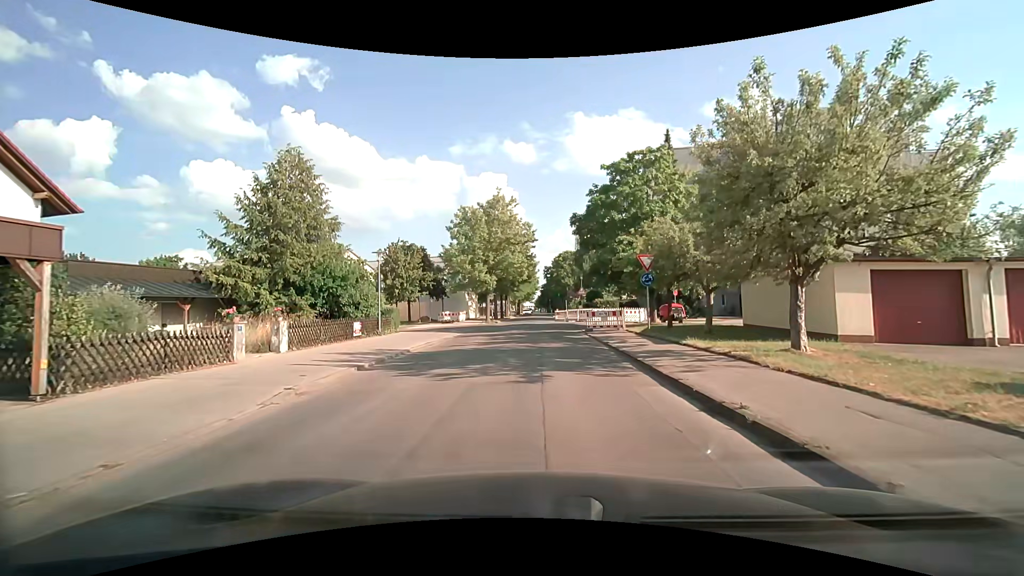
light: Day
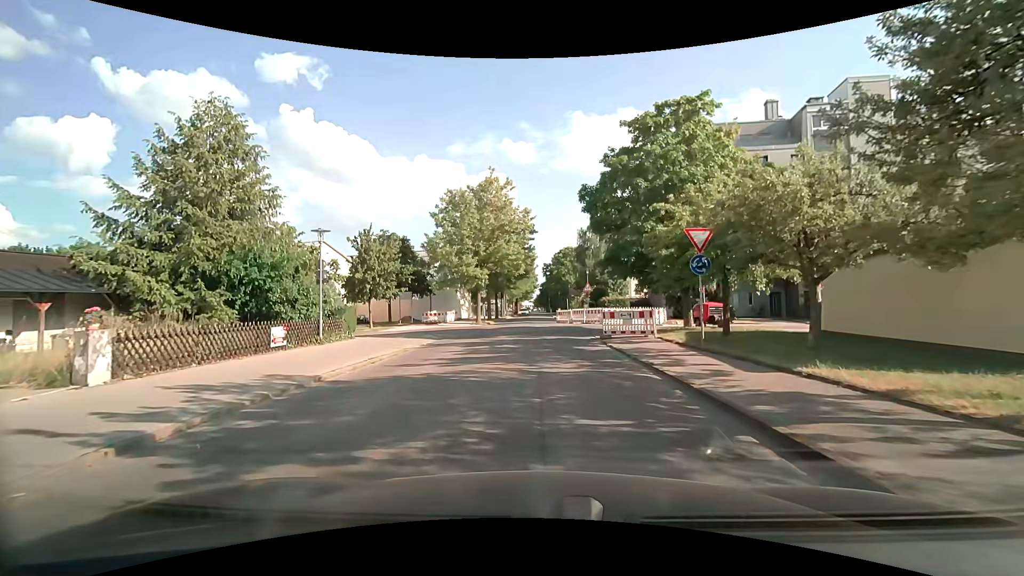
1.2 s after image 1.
(0.0, +7.1) m; 0°
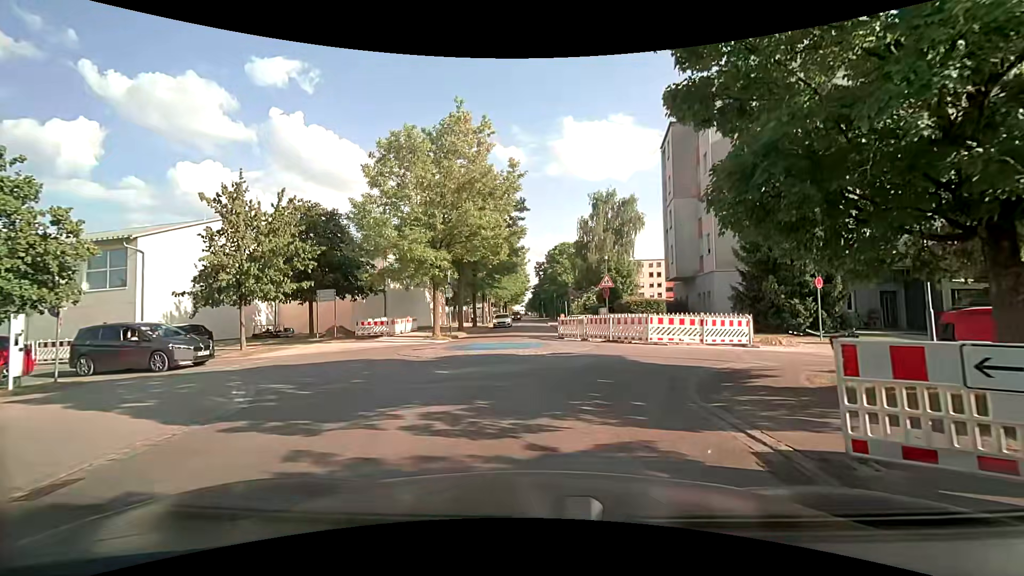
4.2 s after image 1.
(0.0, +15.7) m; +1°
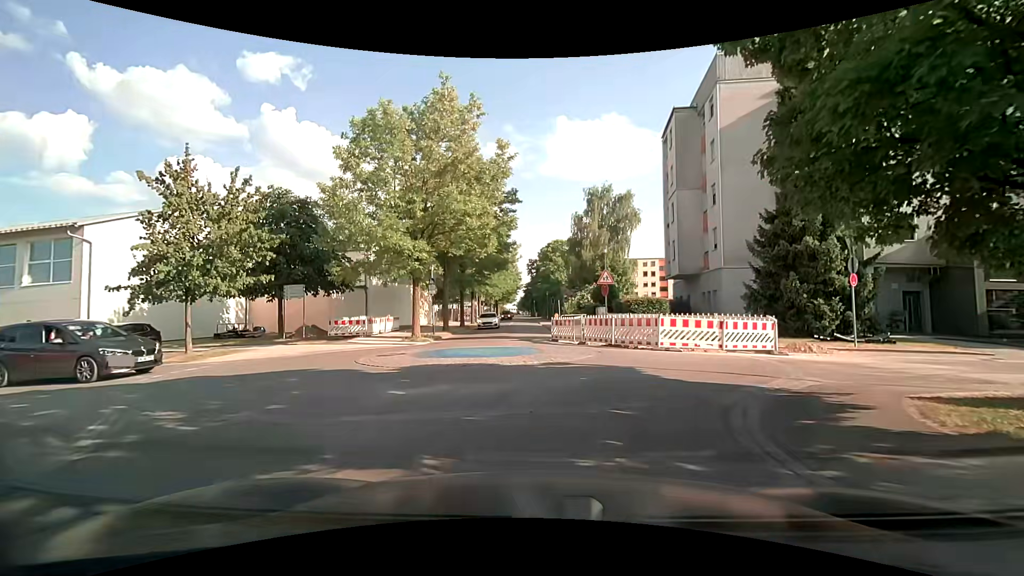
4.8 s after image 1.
(0.0, +2.8) m; 0°
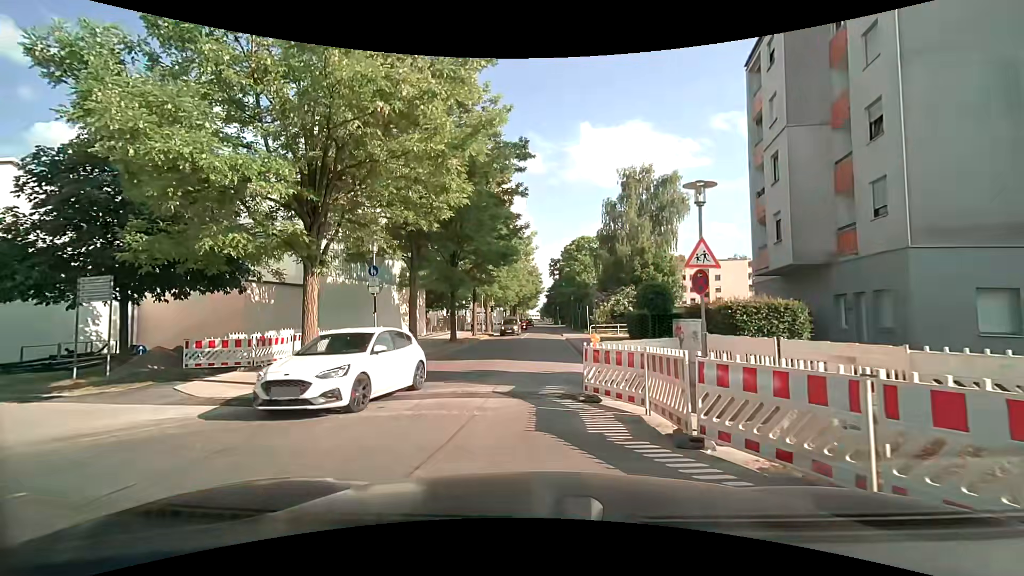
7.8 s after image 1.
(+0.5, +13.2) m; -3°
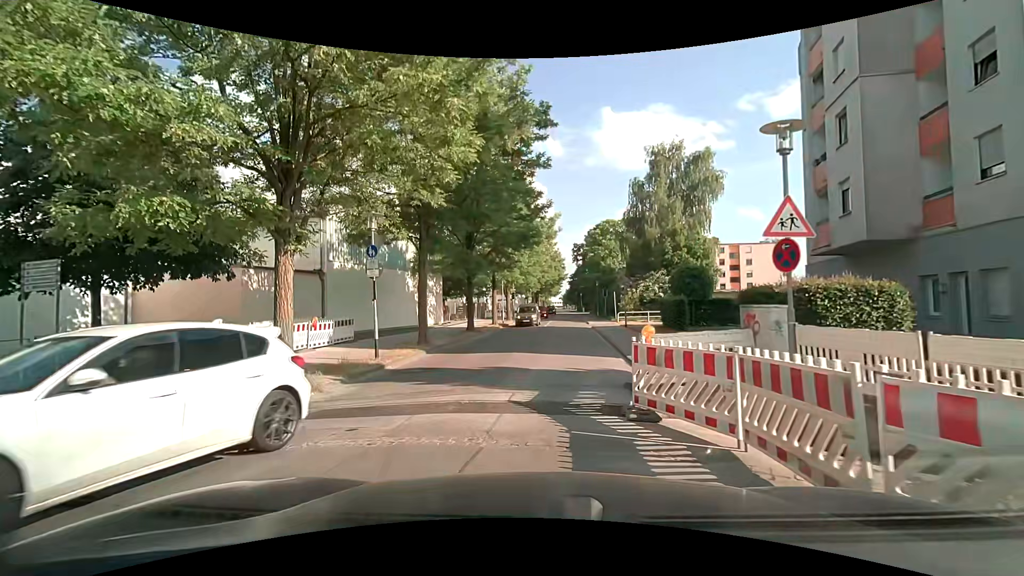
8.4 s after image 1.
(0.0, +2.7) m; -1°
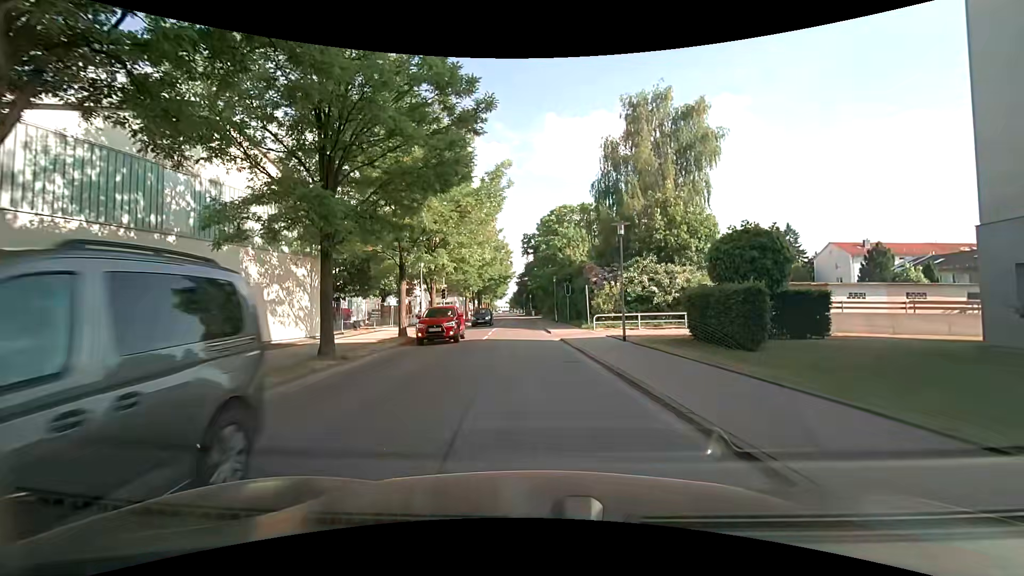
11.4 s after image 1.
(+0.2, +15.2) m; +5°
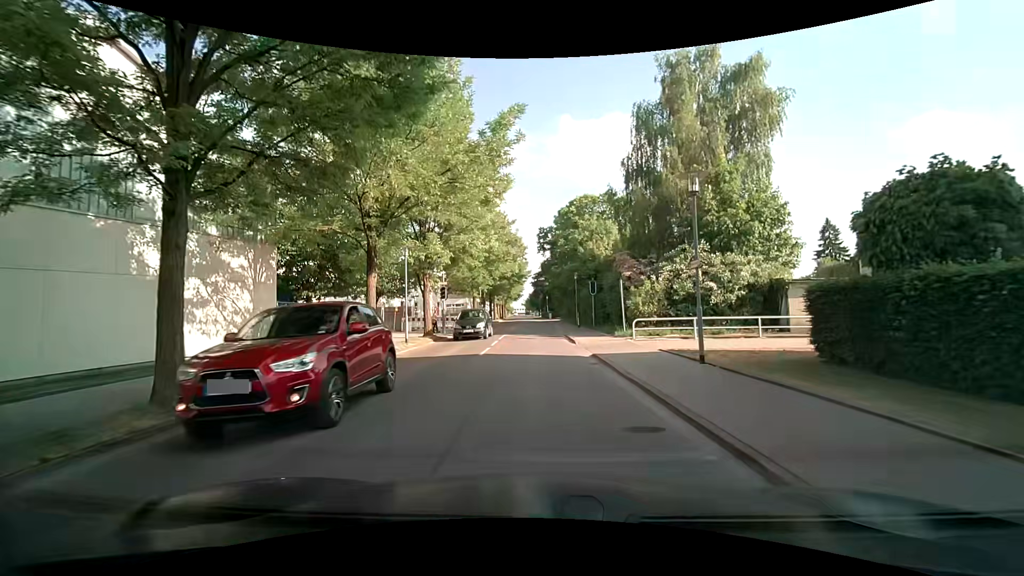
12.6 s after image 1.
(+0.1, +7.1) m; -1°
(0, +10) (0, +20) (0, +30) (0, +40) (0, +50) (0, +60) (0, +70) (-1, +80) (-1, +90) (-1, +100) m
